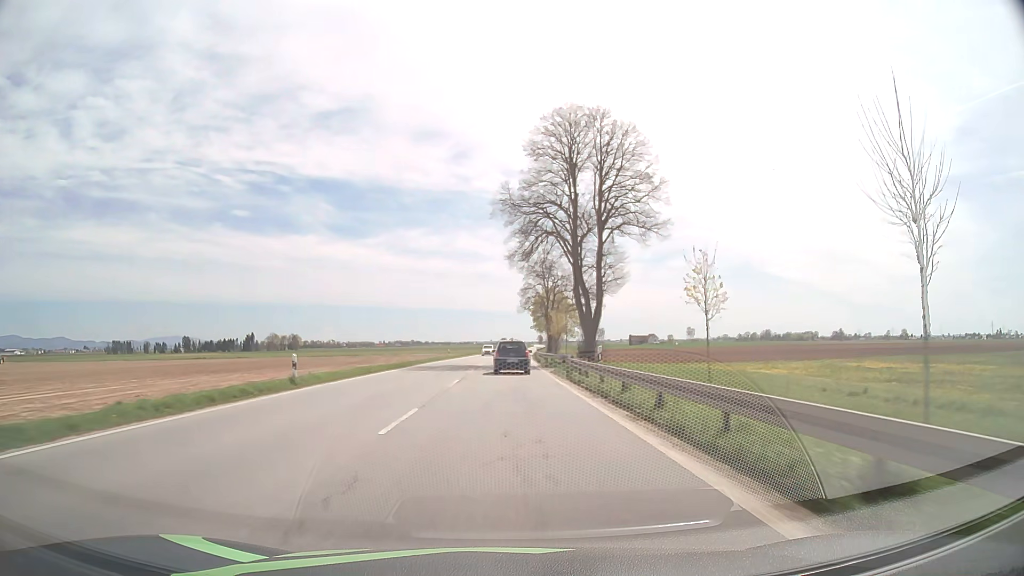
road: primary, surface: asphalt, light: Day
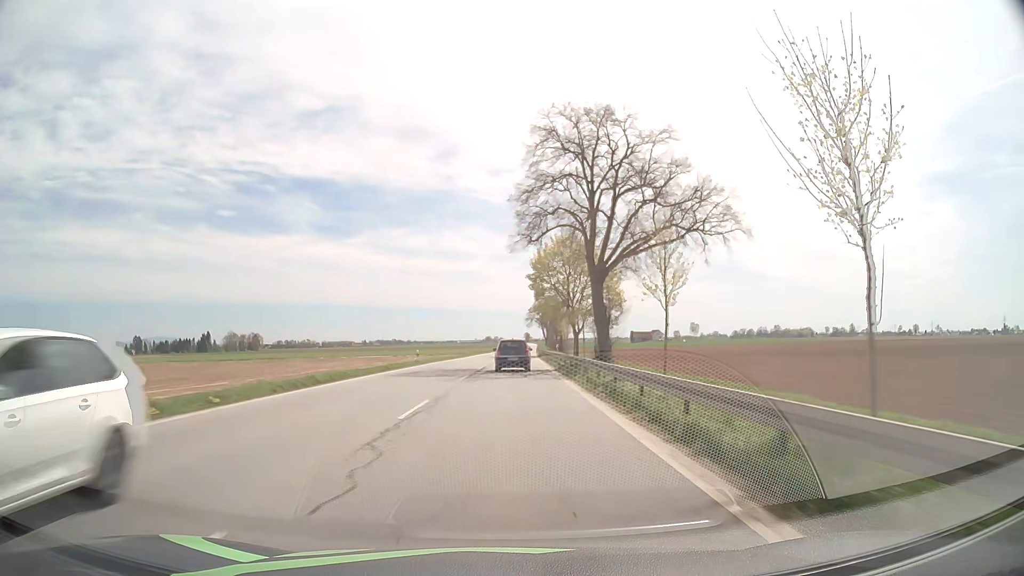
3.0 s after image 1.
(+0.8, +70.2) m; +1°
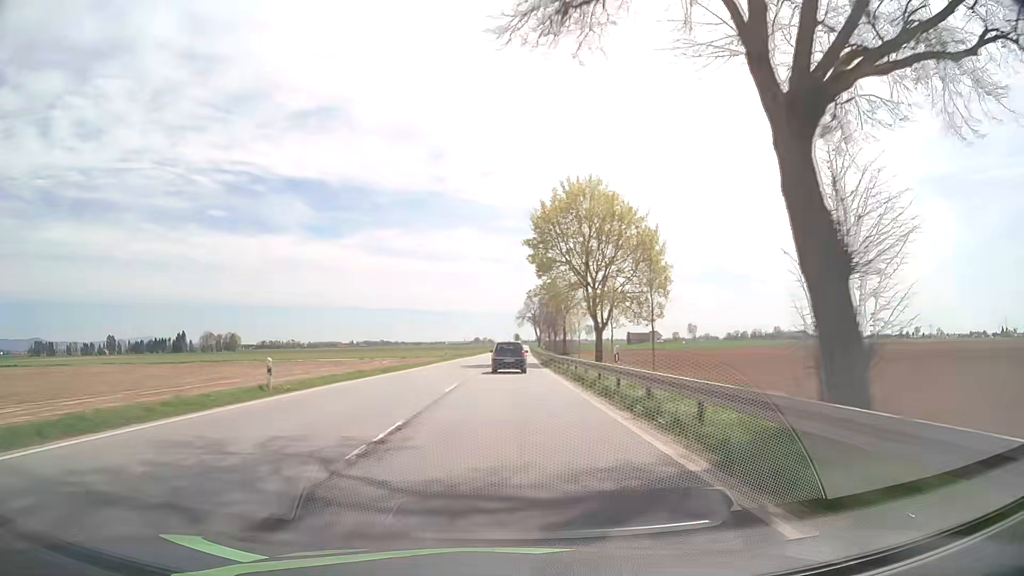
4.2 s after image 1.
(+0.2, +28.6) m; +1°
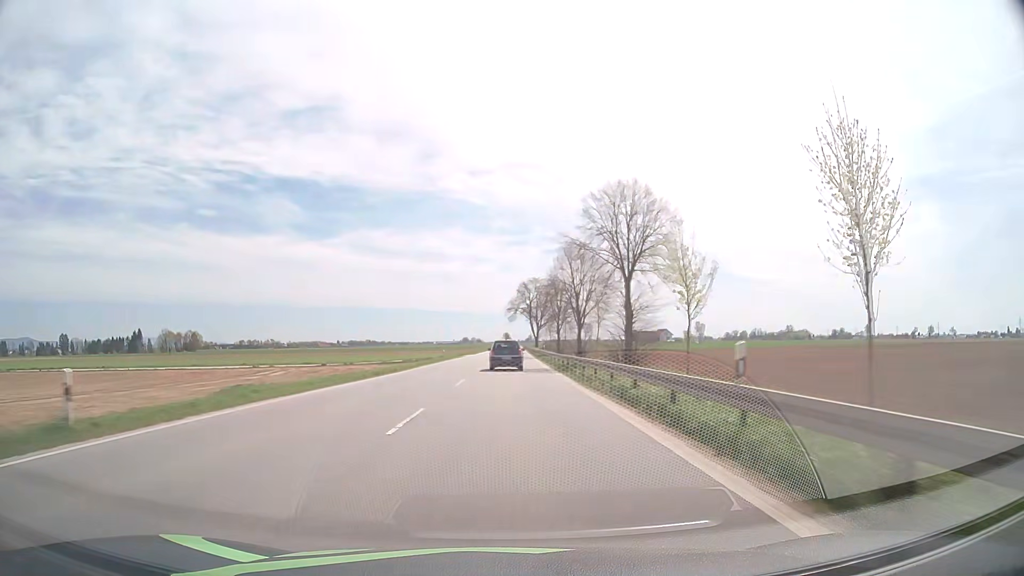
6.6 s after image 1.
(+0.6, +58.1) m; +1°
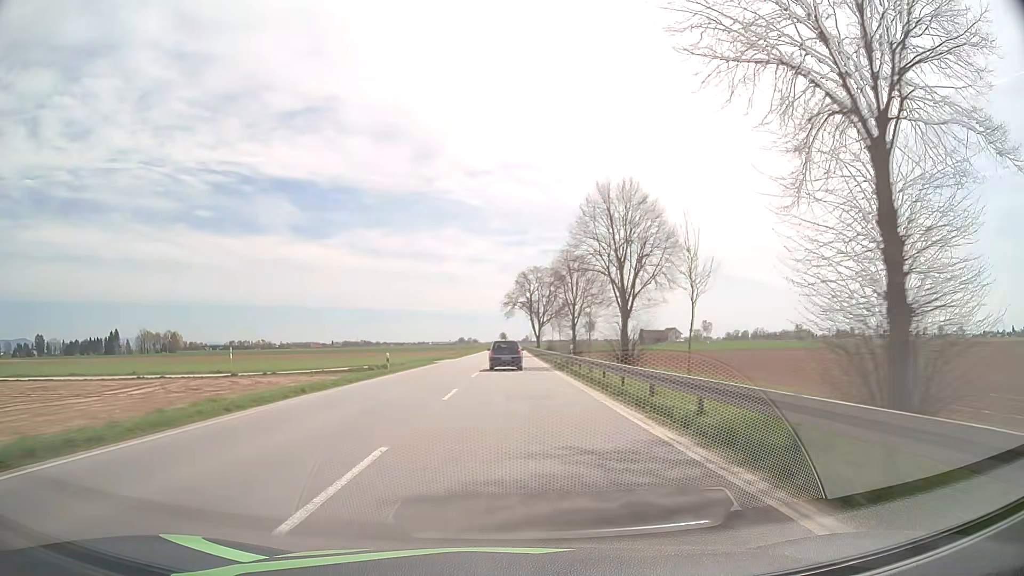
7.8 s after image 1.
(+0.1, +29.5) m; 0°
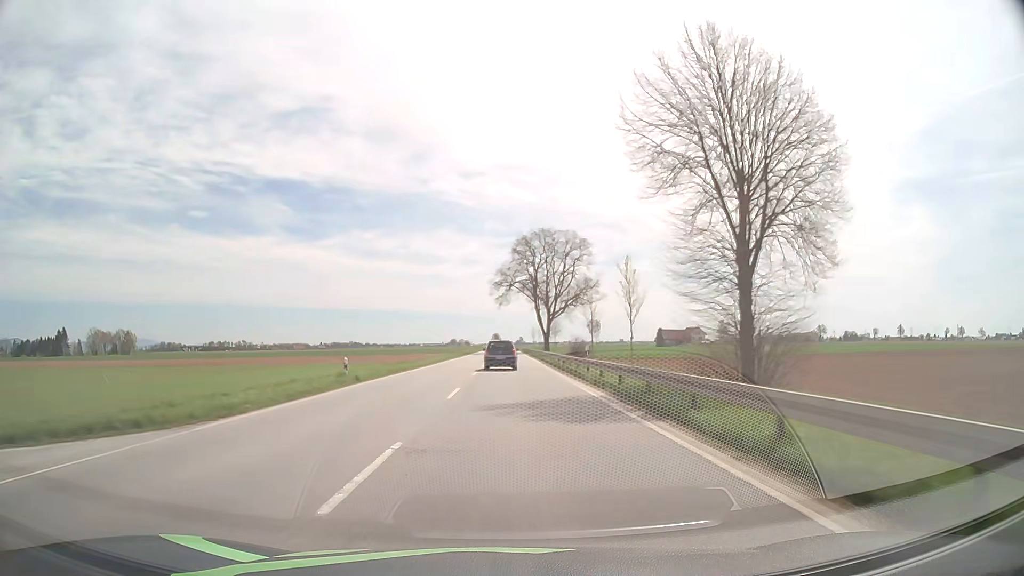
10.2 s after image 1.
(+0.3, +59.6) m; +1°
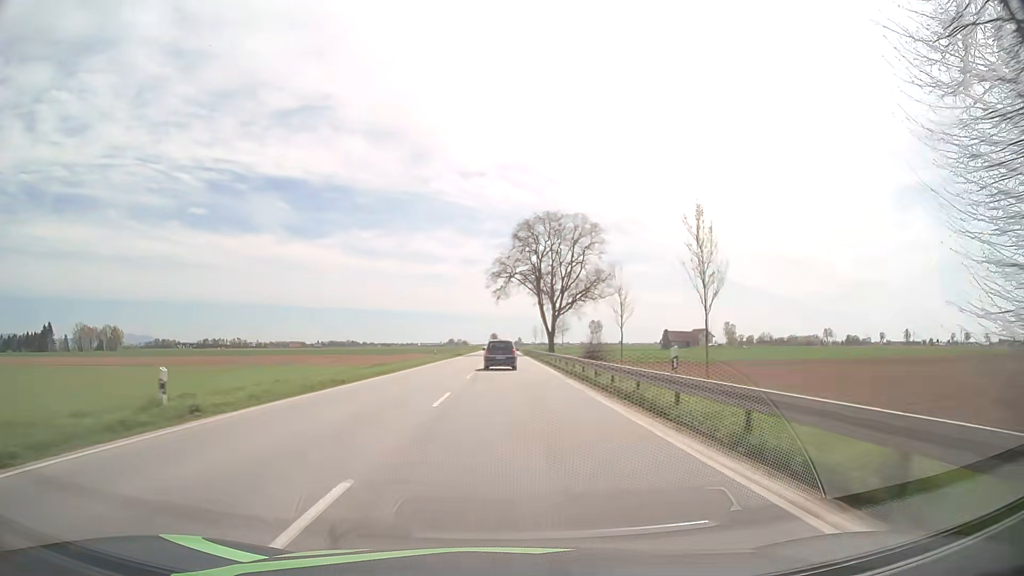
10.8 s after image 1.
(0.0, +15.0) m; 0°
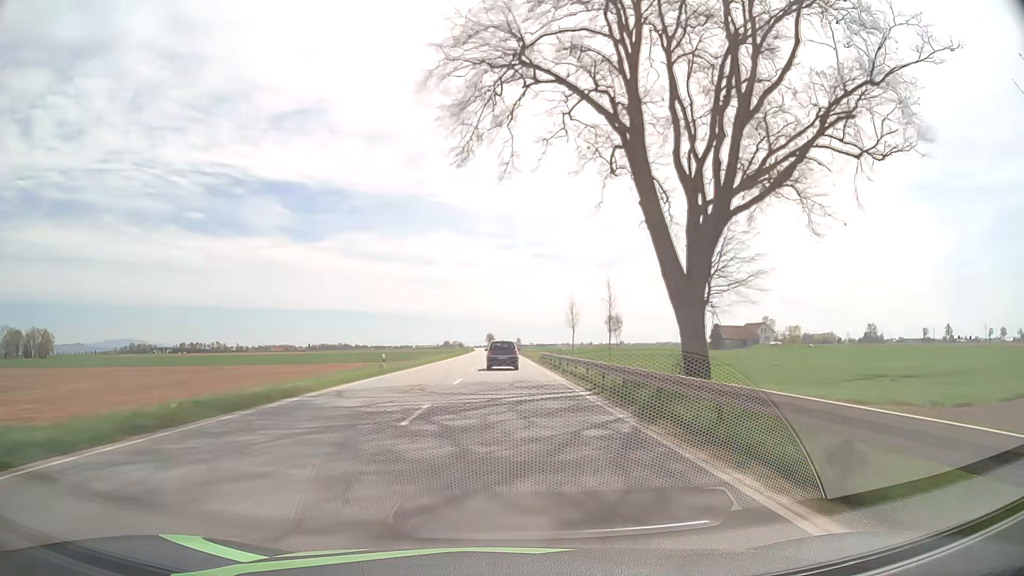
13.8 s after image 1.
(+0.3, +75.5) m; 0°
(0, +10) (0, +20) (0, +30) (0, +40) (0, +50) (0, +60) (0, +70) (0, +80) (0, +90) (0, +100) m
